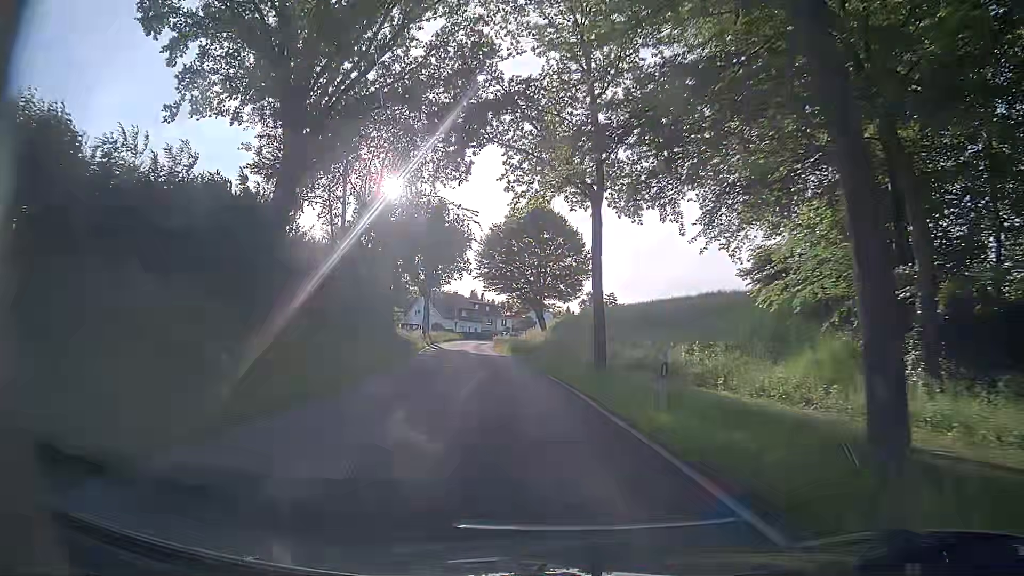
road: tertiary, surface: asphalt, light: Day
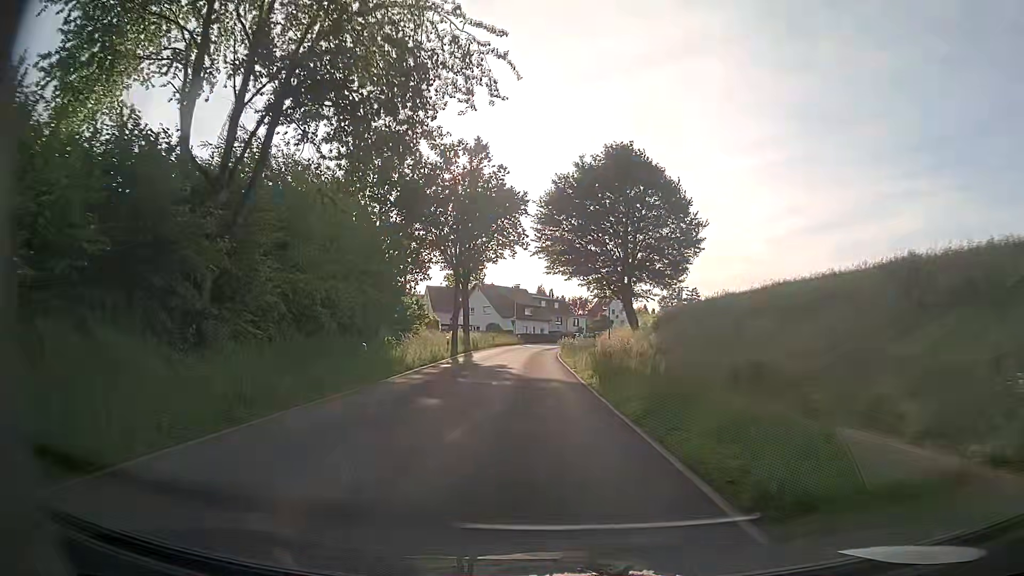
(-1.2, +24.4) m; -5°
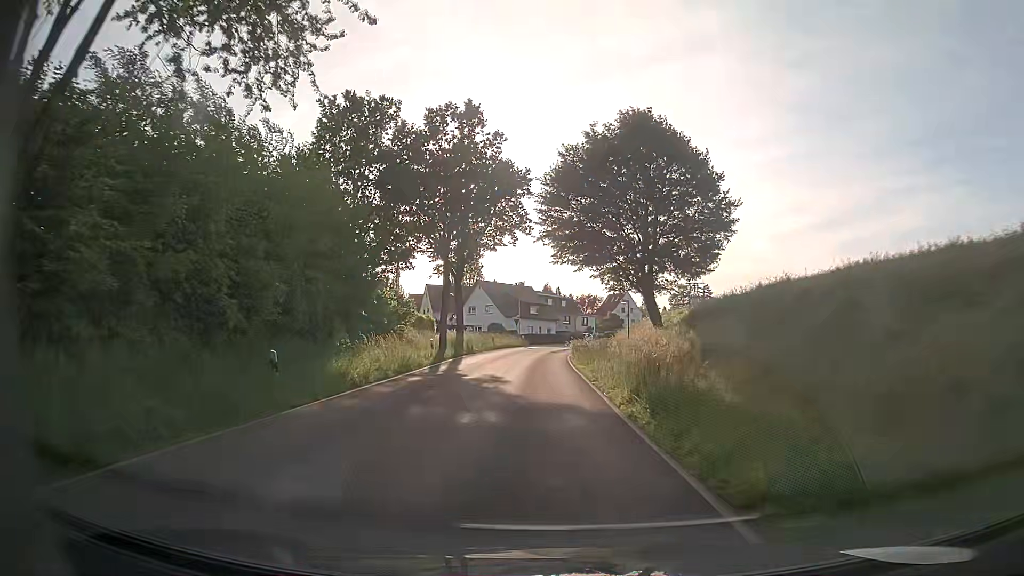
(-0.1, +8.1) m; -1°
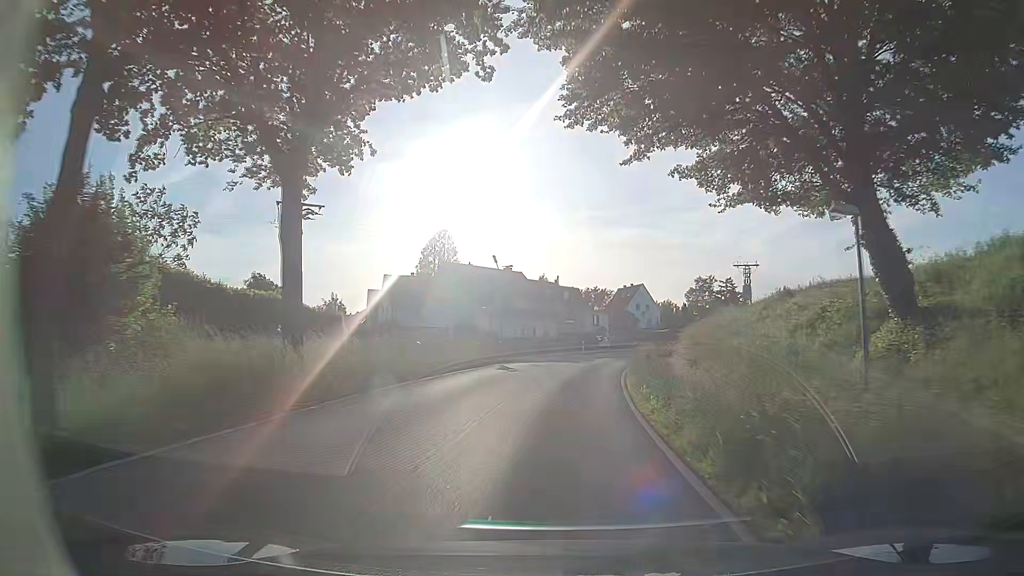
(-0.3, +32.3) m; 0°
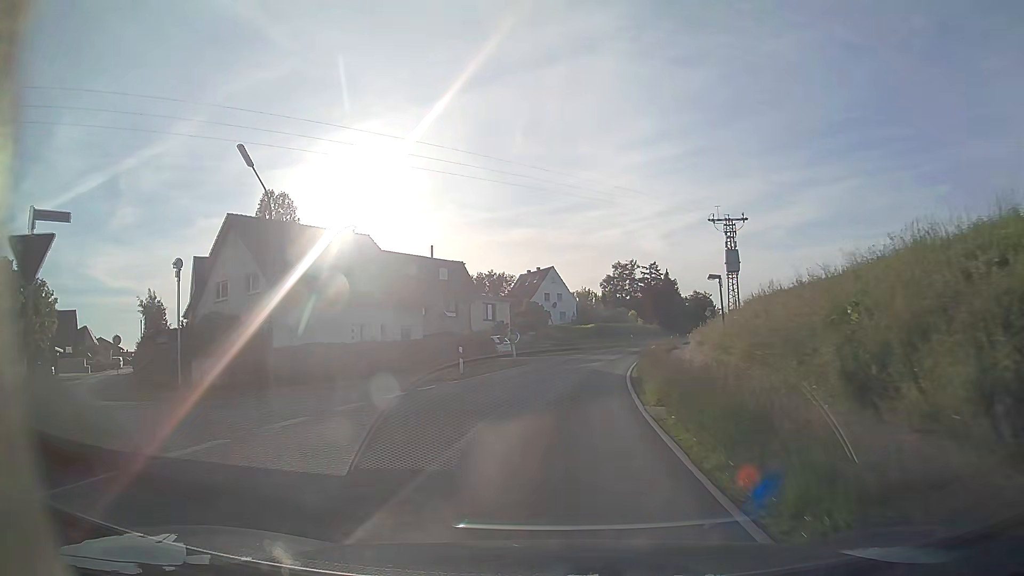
(+2.4, +32.3) m; +8°
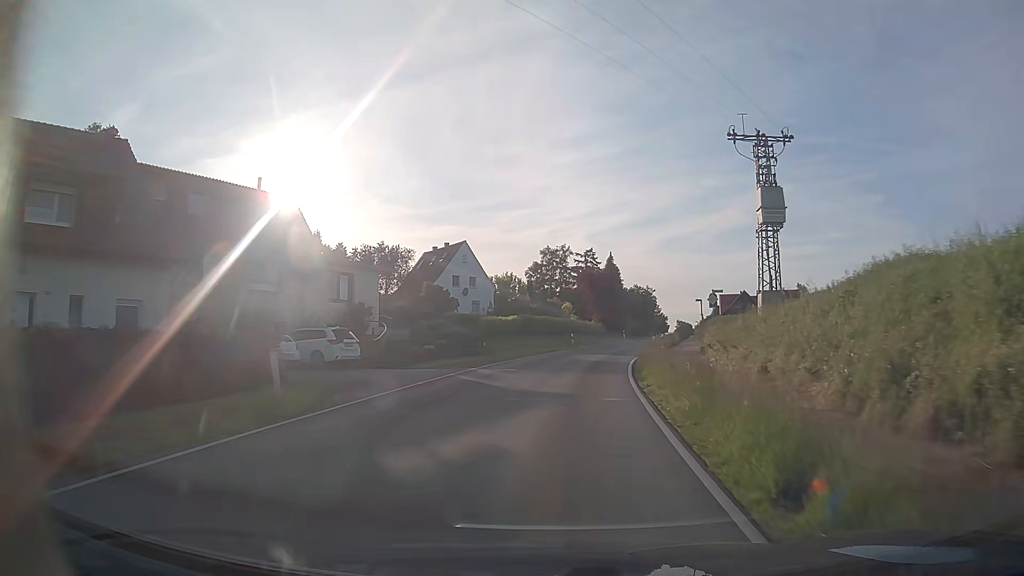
(+1.8, +24.7) m; +7°
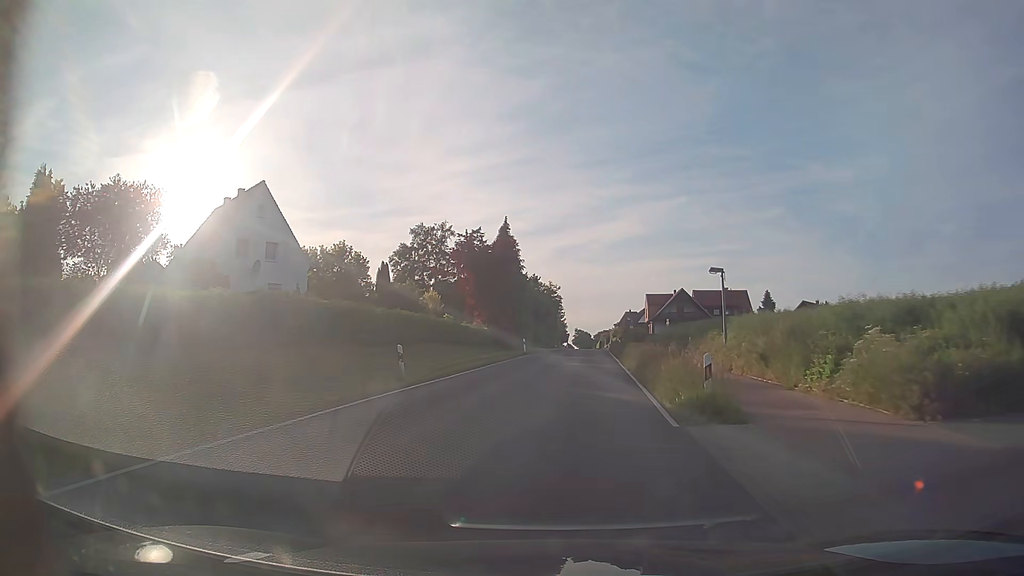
(+2.8, +33.2) m; +9°
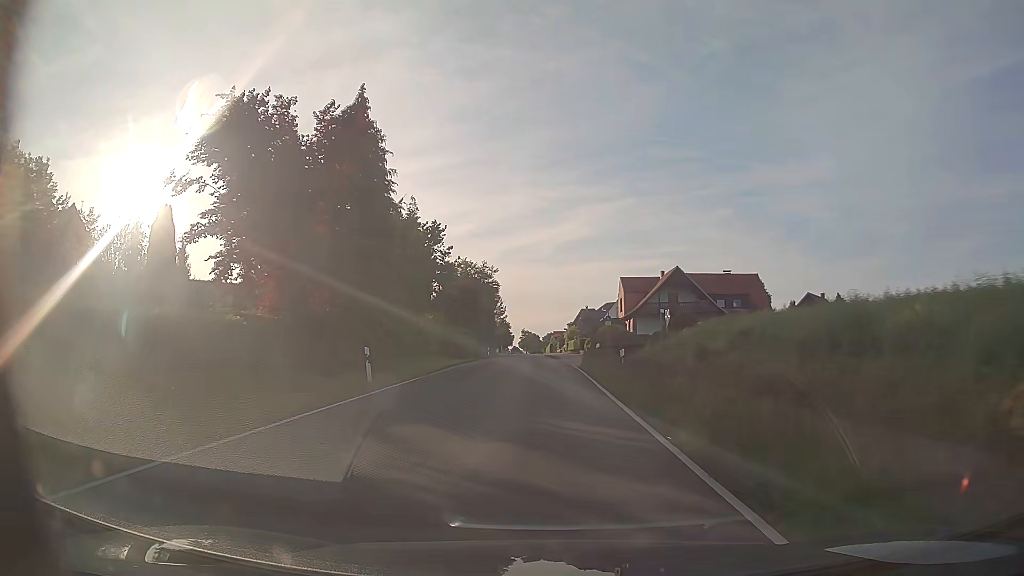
(+1.9, +33.2) m; +4°
(0, +10) (0, +20) (0, +30) (0, +40) (-1, +50) (-1, +60) (-1, +70) (-2, +80) (-2, +90) (-2, +100) m
